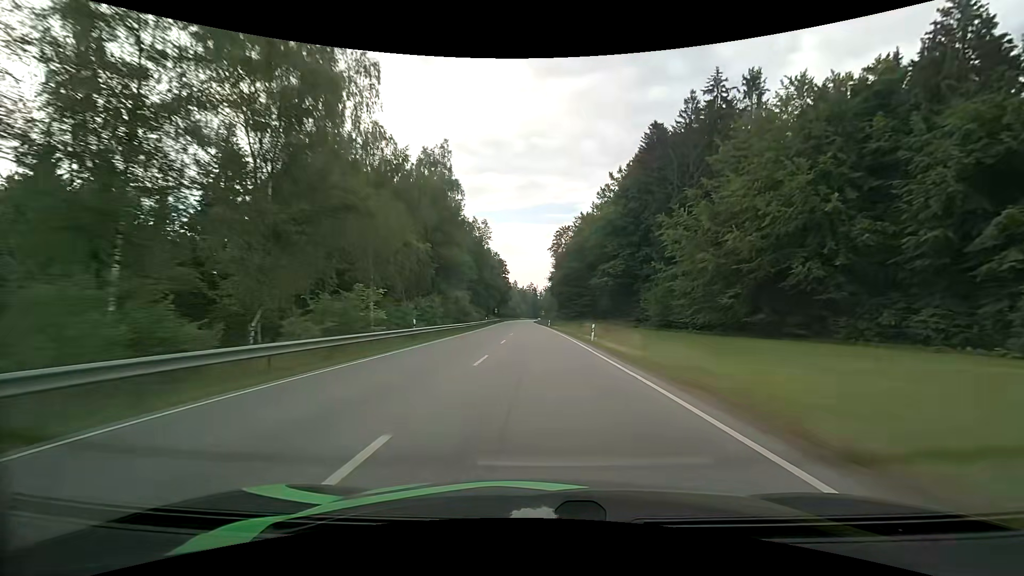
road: primary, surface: asphalt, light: Day
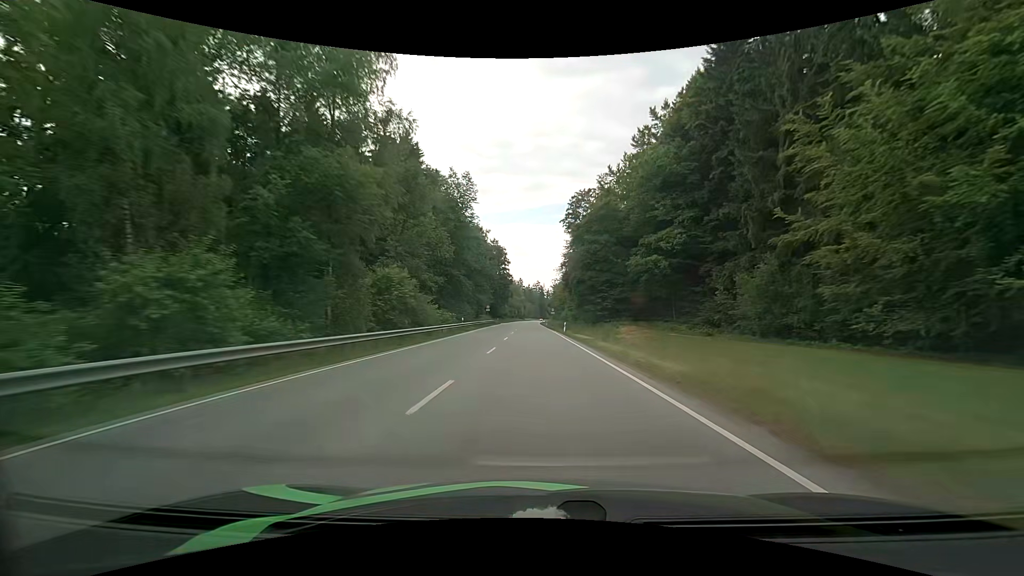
(-0.3, +31.1) m; -1°
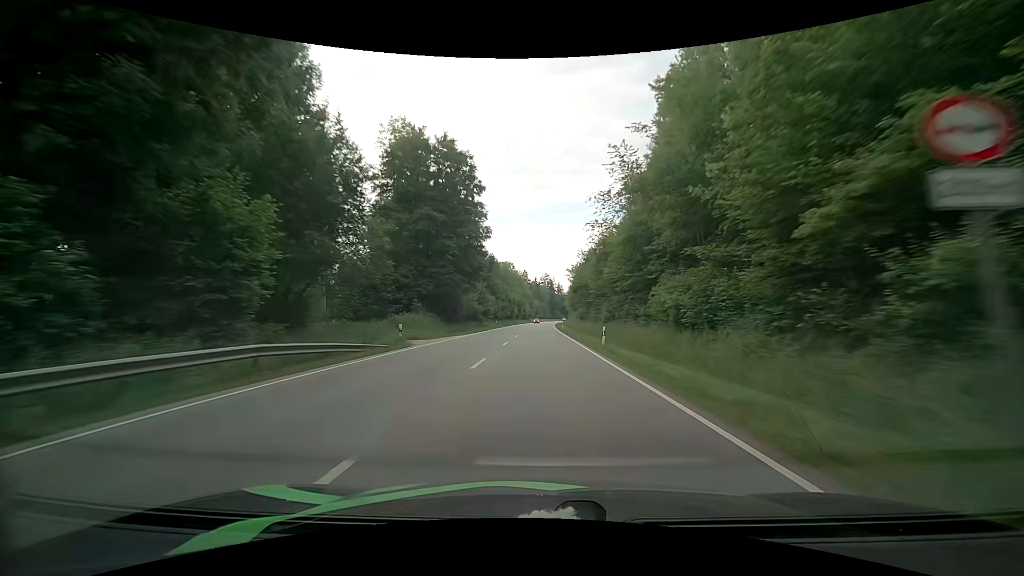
(-1.0, +78.1) m; -1°
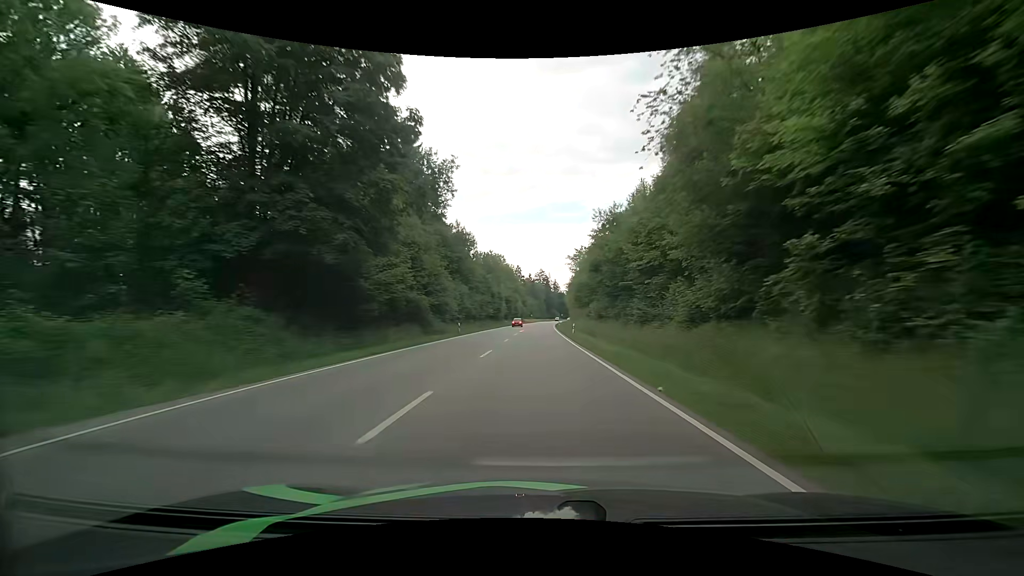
(+0.2, +31.9) m; +1°
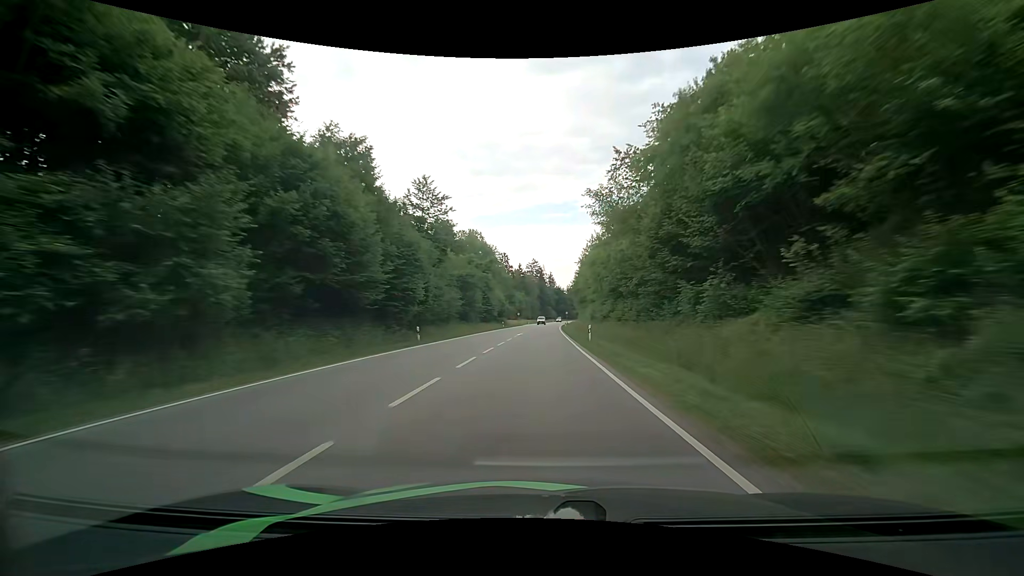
(+0.5, +64.8) m; +1°
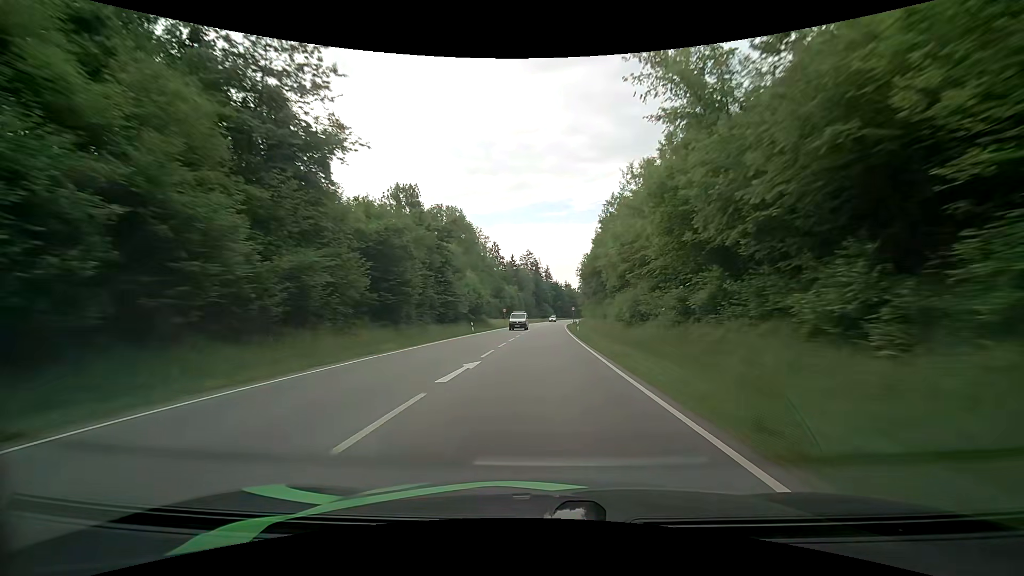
(+0.1, +32.7) m; 0°
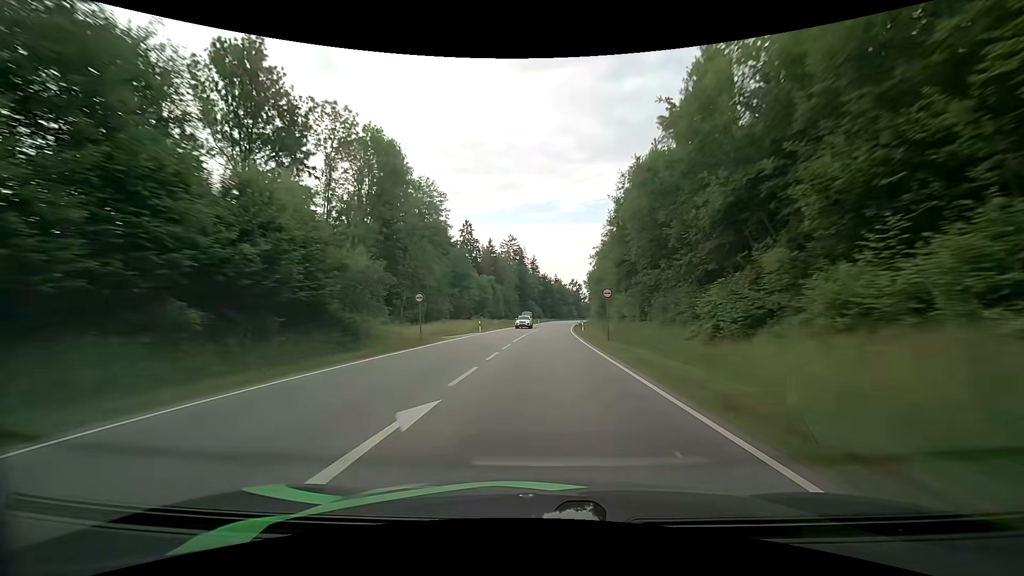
(+1.2, +49.4) m; +2°
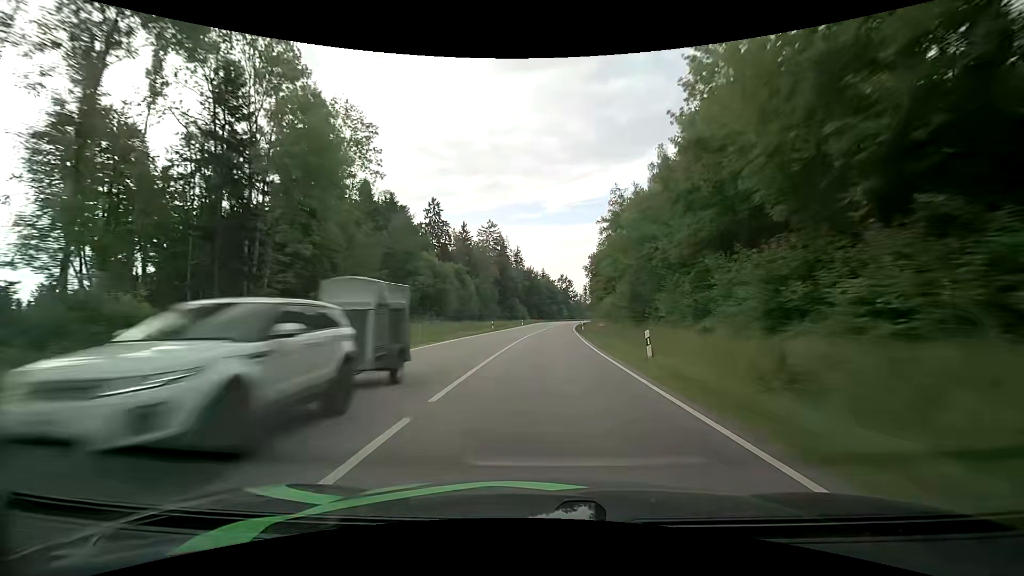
(+0.5, +33.1) m; +2°
(0, +10) (0, +20) (0, +30) (+1, +40) (+1, +50) (+2, +60) (+3, +70) (+3, +80) (+4, +90) (+5, +100) m
